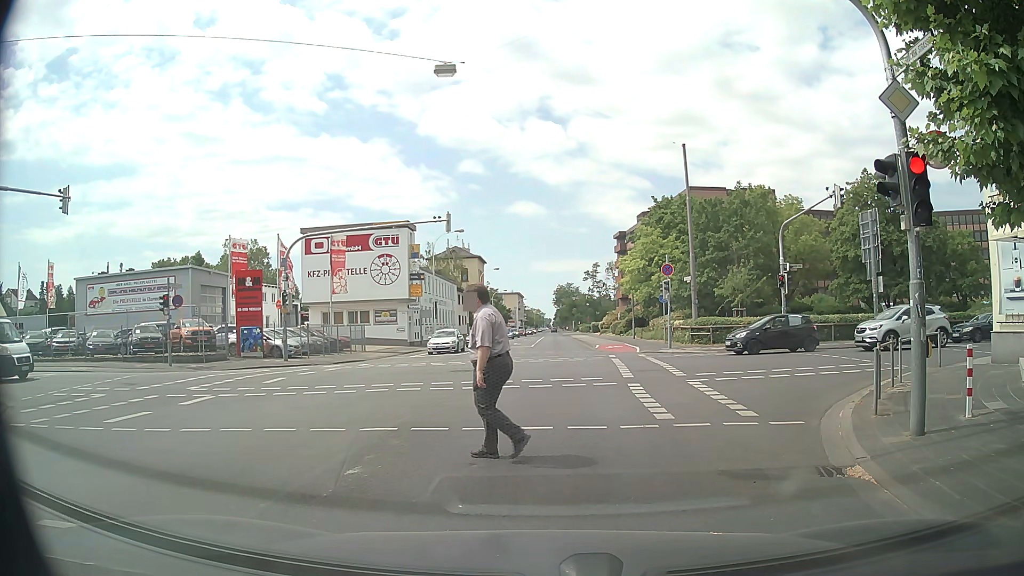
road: secondary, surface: asphalt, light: Day
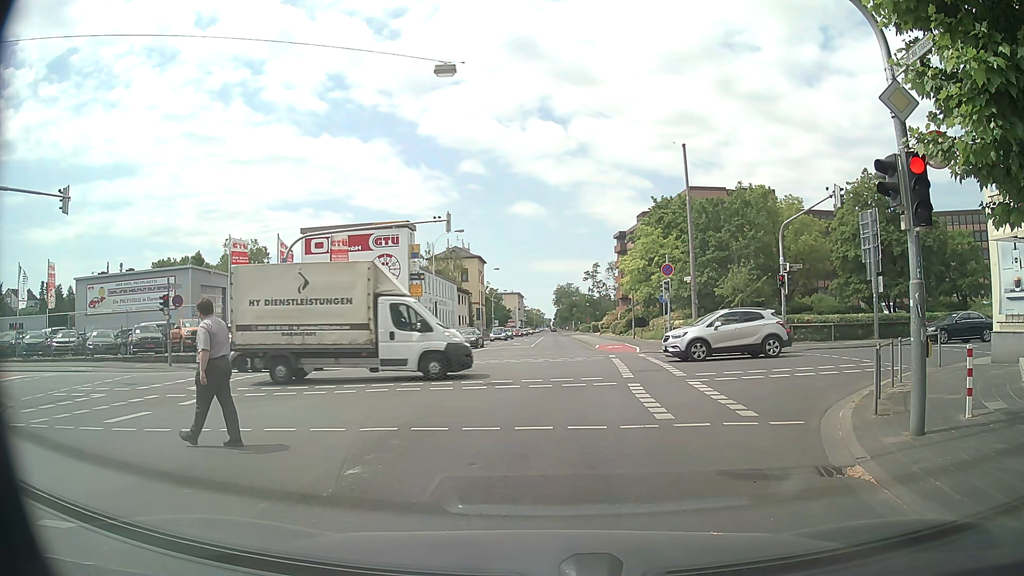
(0.0, 0.0) m; 0°
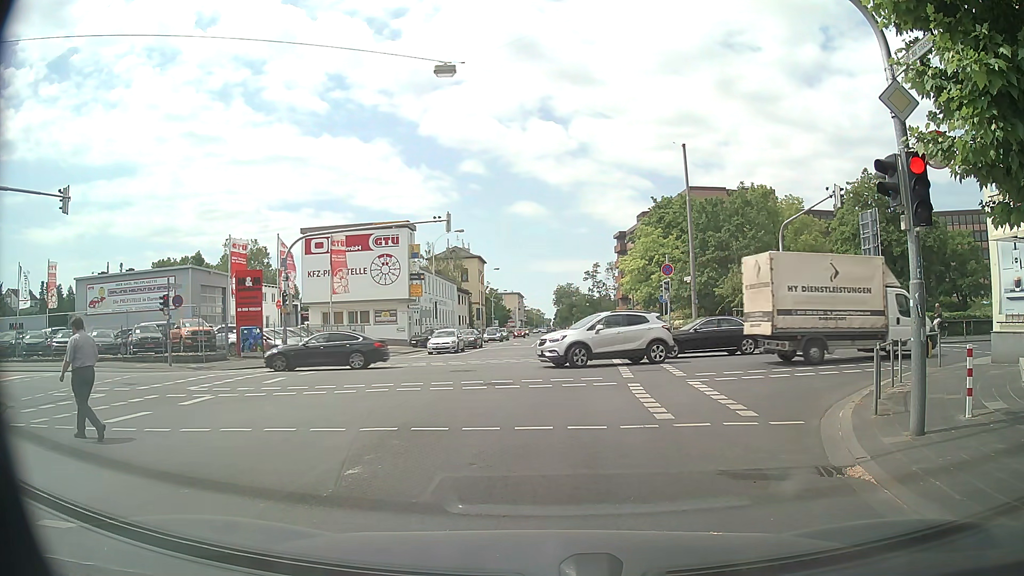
(0.0, 0.0) m; 0°
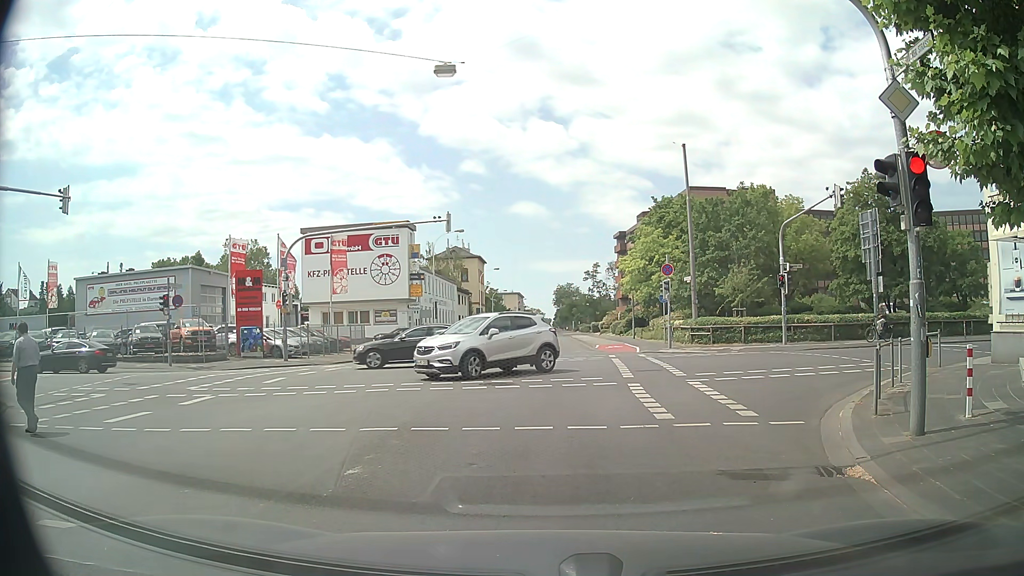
(0.0, 0.0) m; 0°
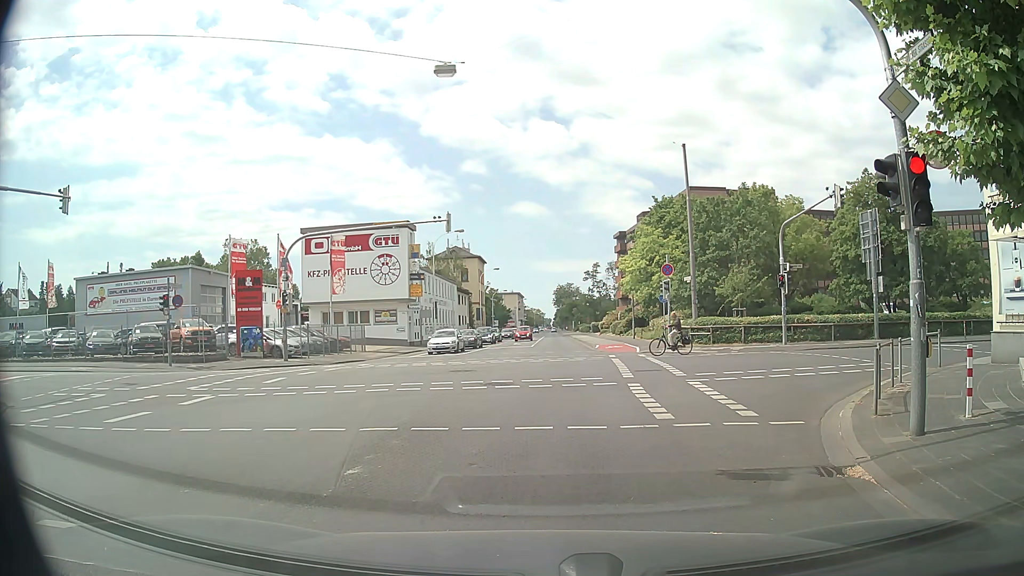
(0.0, 0.0) m; 0°
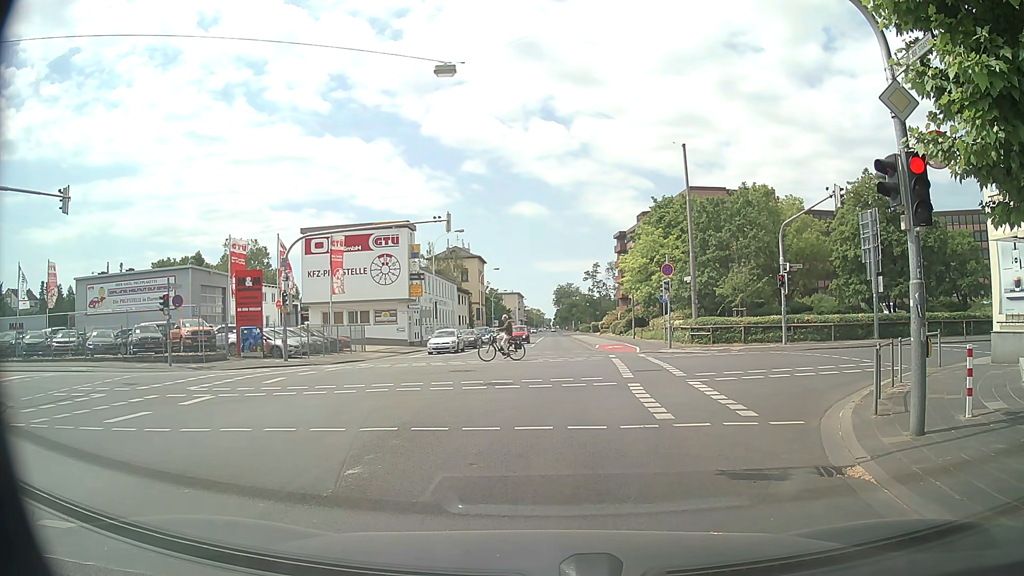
(0.0, 0.0) m; 0°
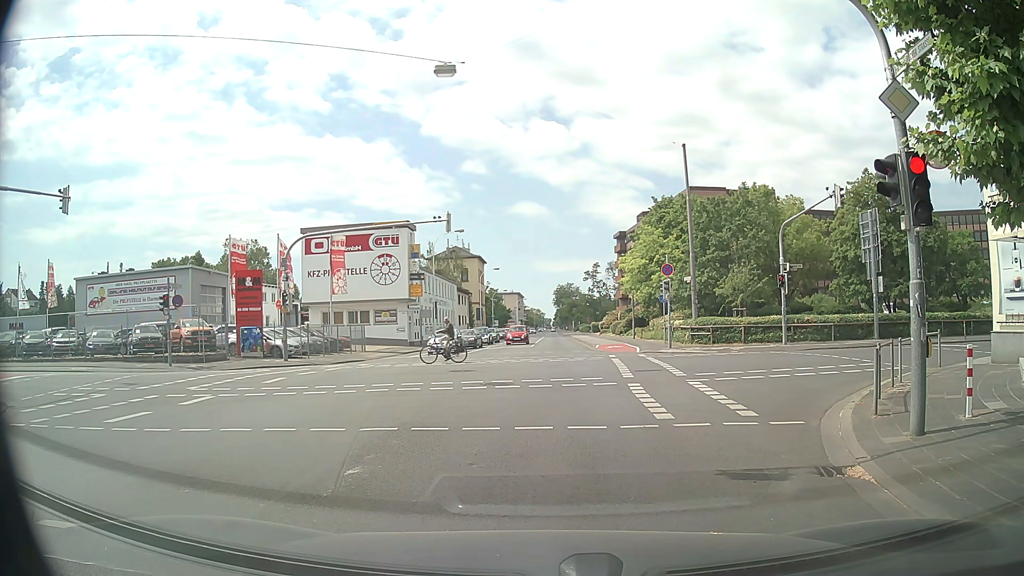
(0.0, 0.0) m; 0°
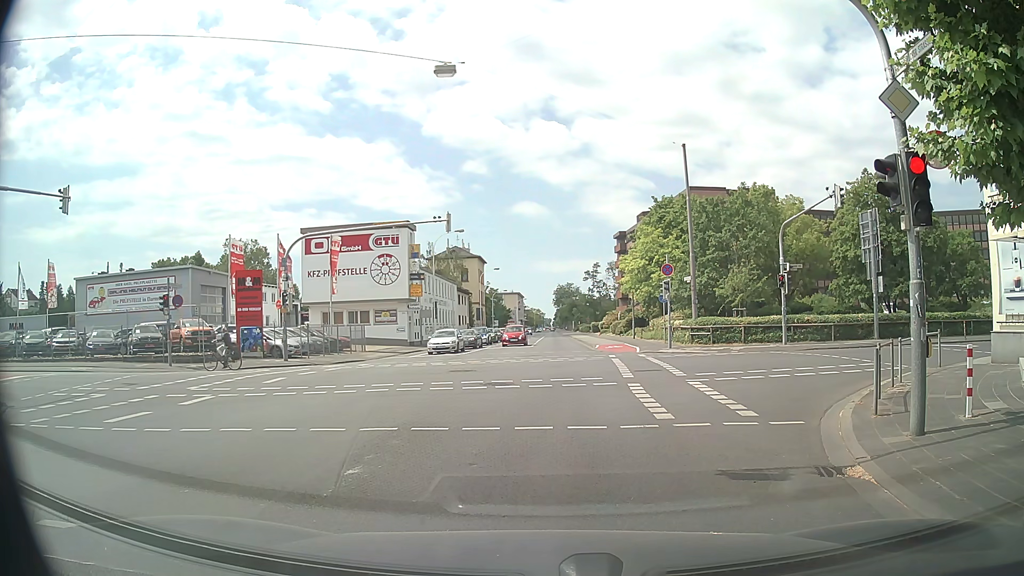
(0.0, 0.0) m; 0°
